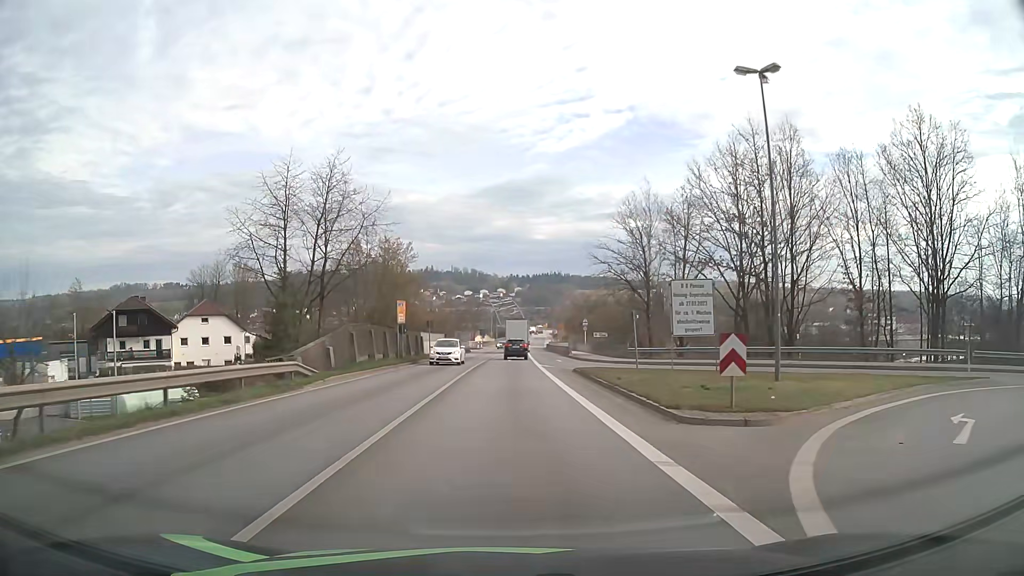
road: primary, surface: asphalt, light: Day
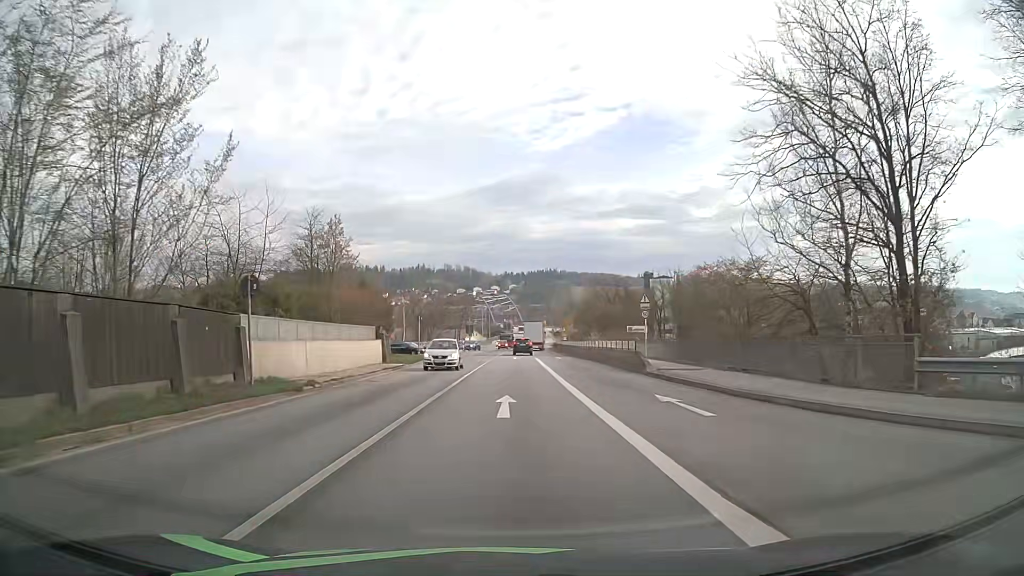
(+0.1, +36.6) m; 0°
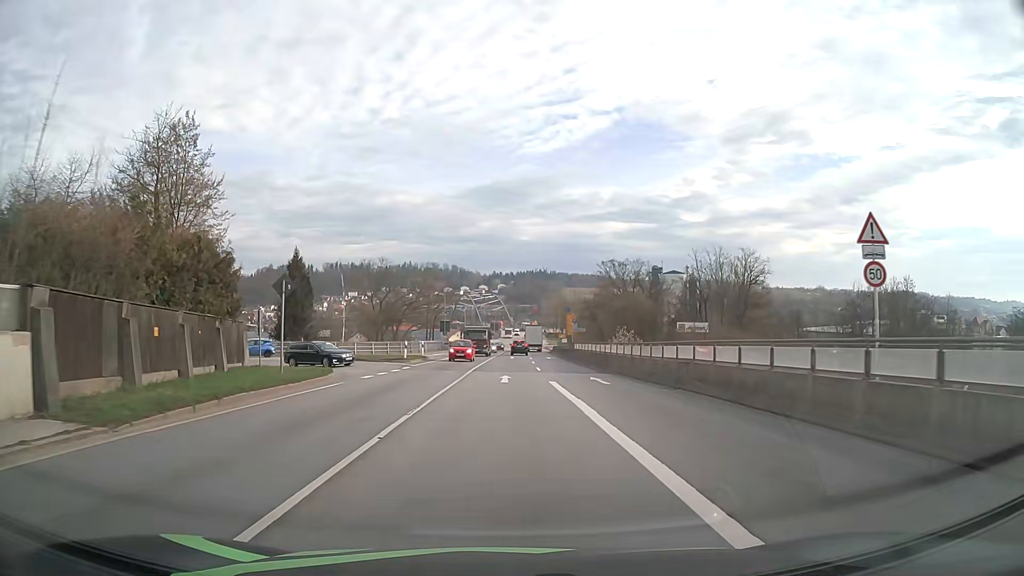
(+0.3, +28.5) m; +1°
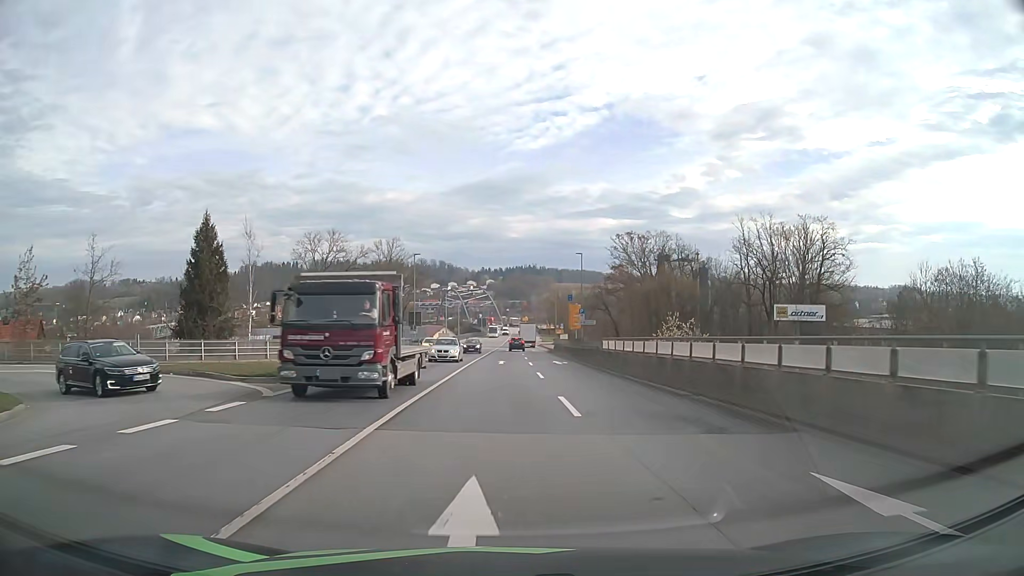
(+0.2, +21.4) m; +1°
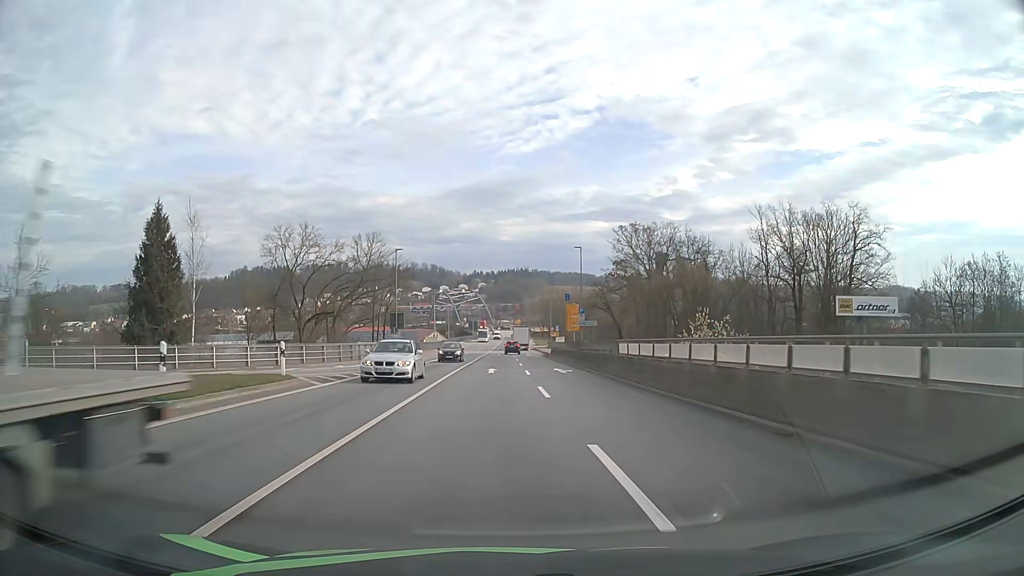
(0.0, +7.2) m; +1°
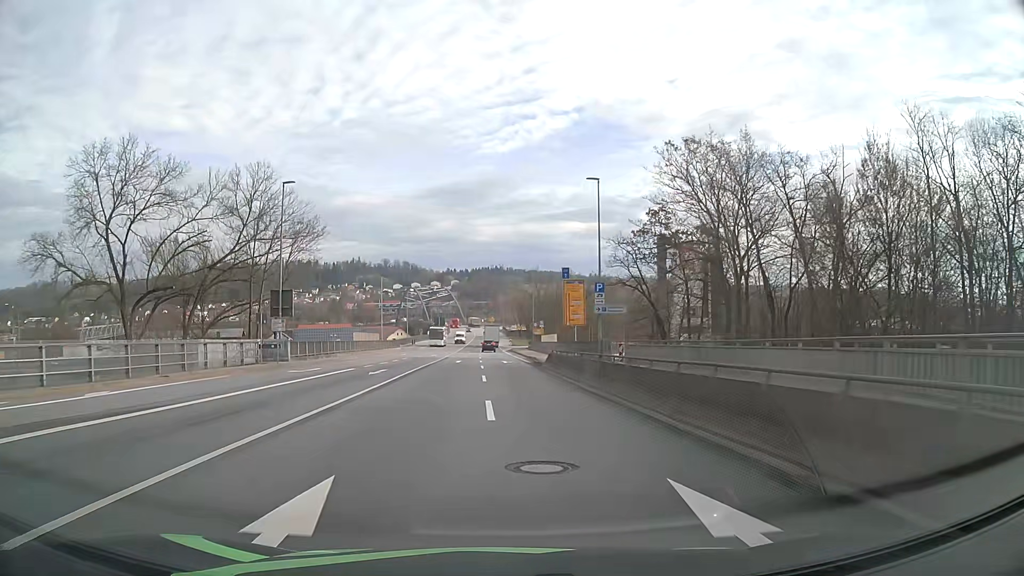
(+0.5, +28.8) m; +2°
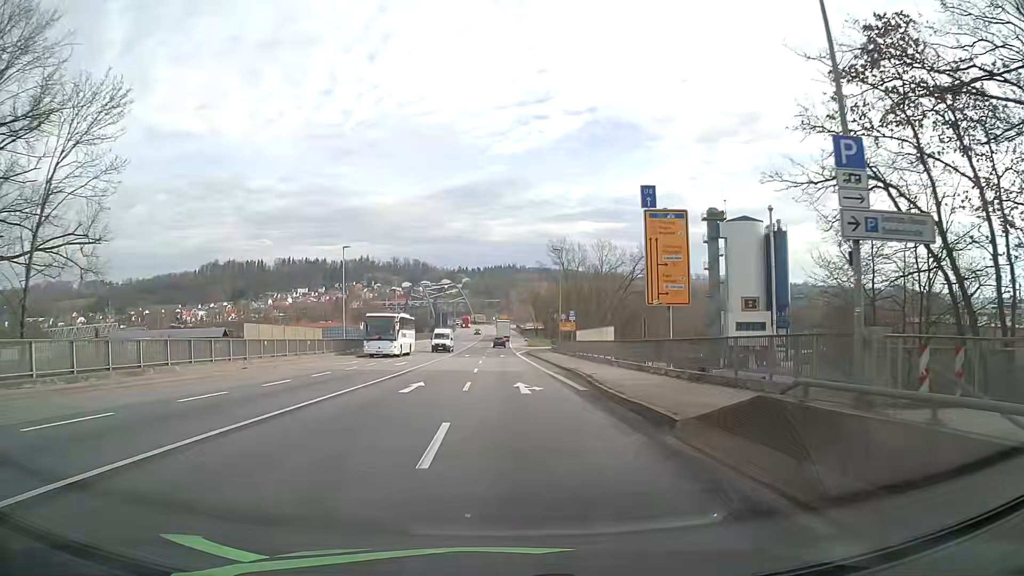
(-0.1, +28.3) m; -1°
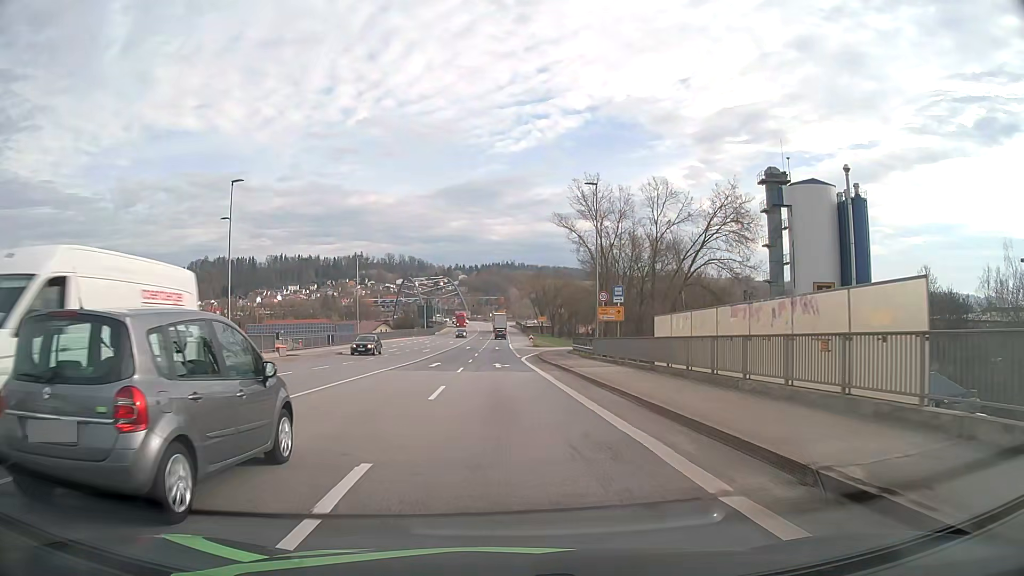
(-0.1, +28.0) m; 0°
(0, +10) (0, +20) (0, +30) (0, +40) (0, +50) (+1, +60) (+2, +70) (+4, +80) (+7, +89) (+11, +98) m
